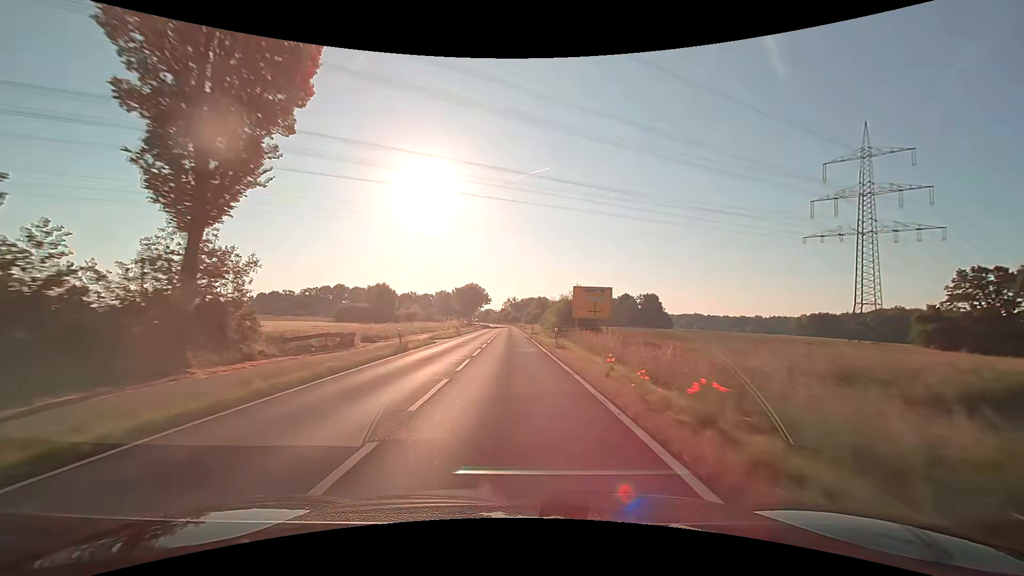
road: secondary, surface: asphalt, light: Day
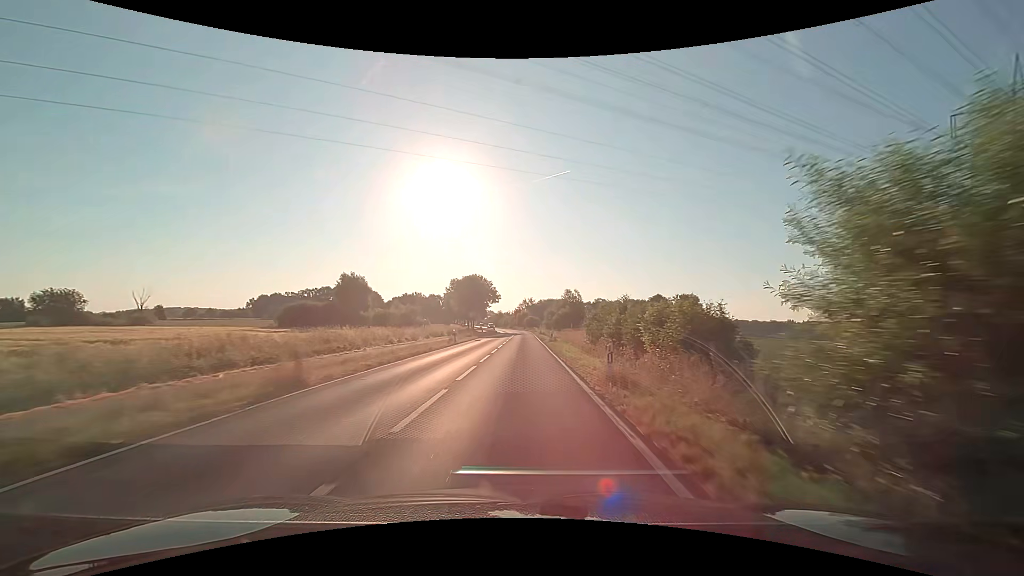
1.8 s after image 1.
(-0.6, +36.9) m; -2°
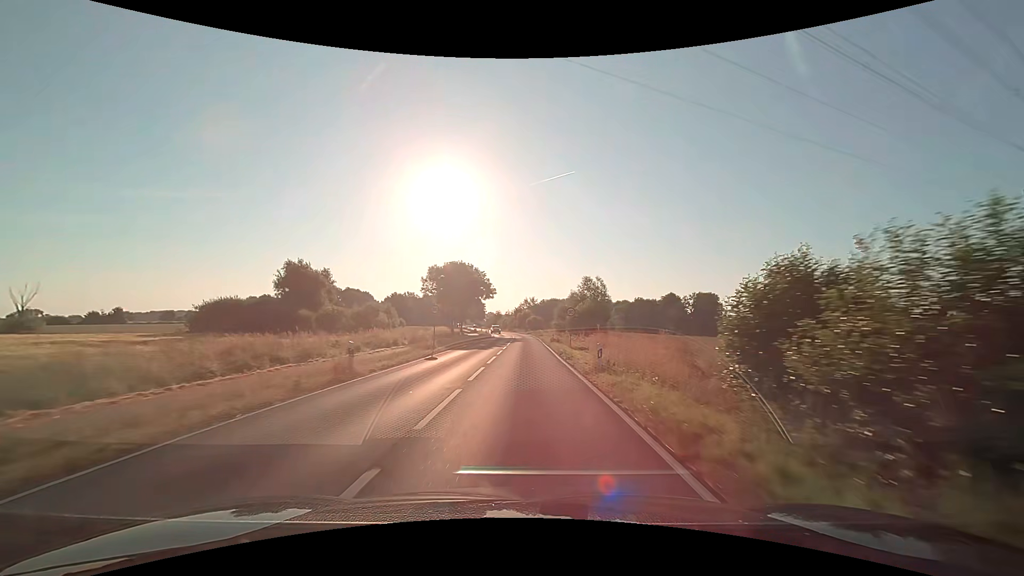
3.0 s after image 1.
(-0.2, +23.6) m; -1°
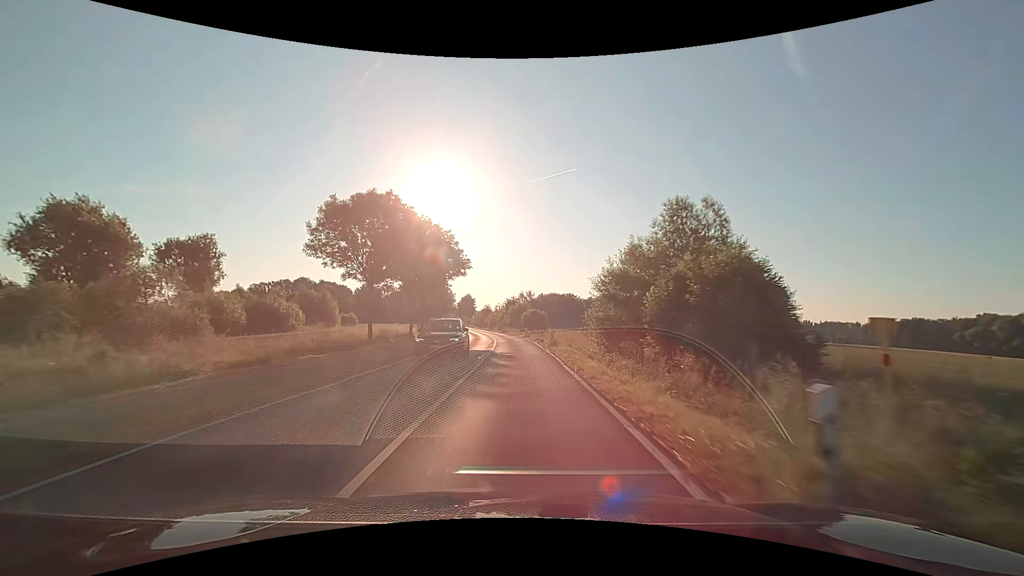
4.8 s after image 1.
(+0.2, +36.5) m; +1°
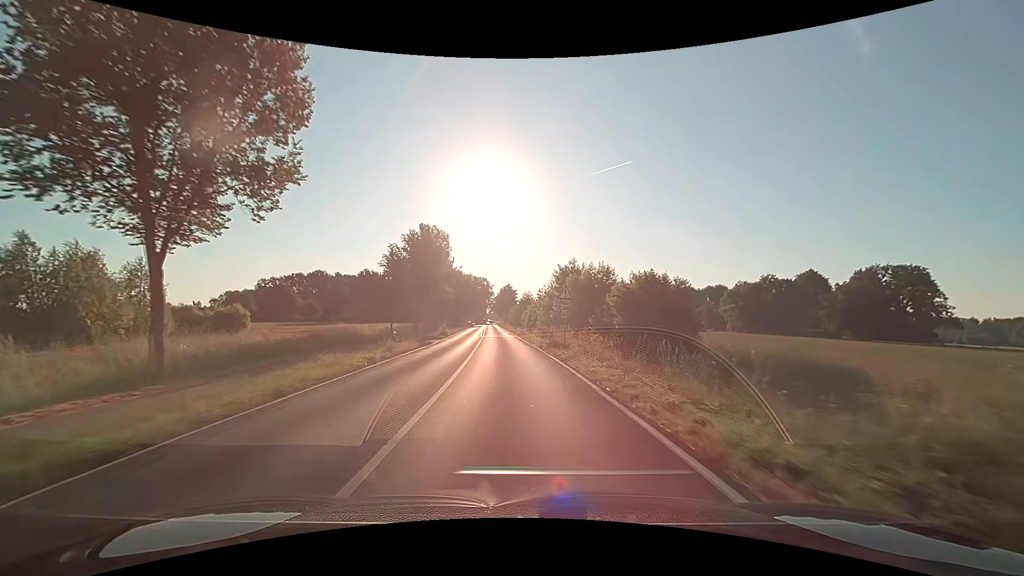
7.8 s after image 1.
(-1.9, +54.7) m; -5°
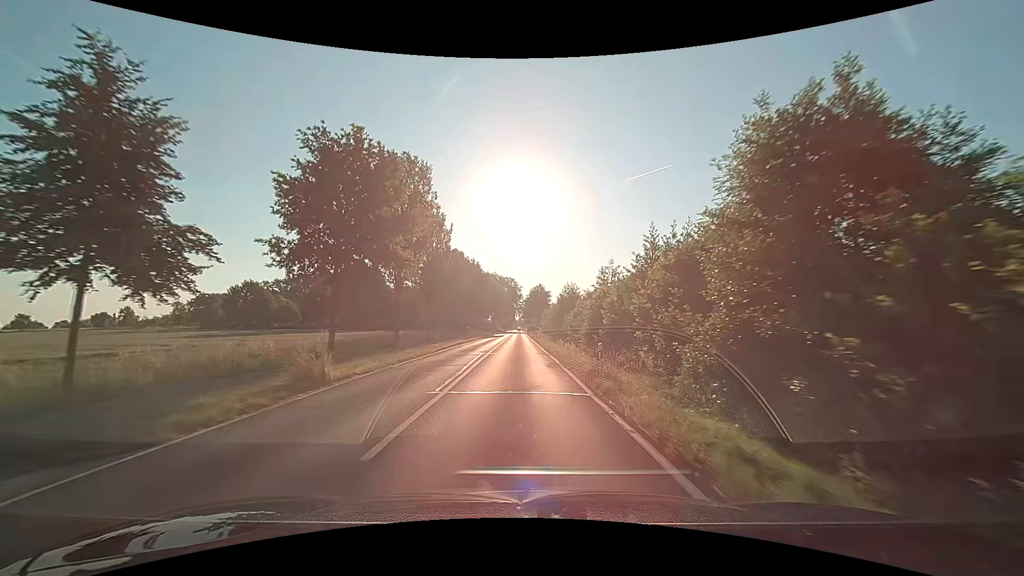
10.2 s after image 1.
(-1.4, +34.9) m; -4°
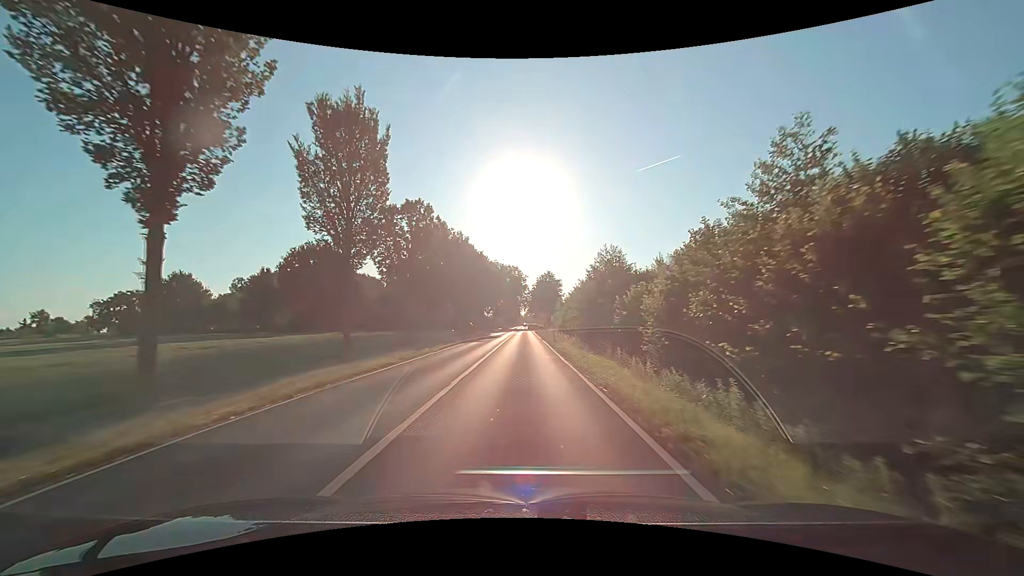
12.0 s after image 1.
(0.0, +26.8) m; 0°
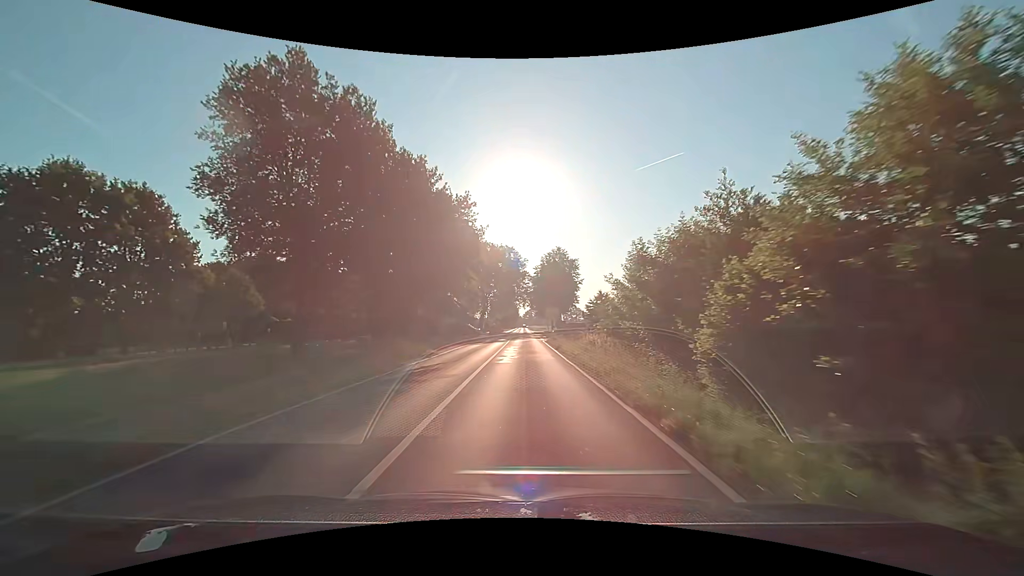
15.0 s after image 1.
(-0.3, +46.0) m; -1°
(0, +10) (0, +20) (0, +30) (+1, +40) (+1, +50) (+1, +60) (+1, +70) (+1, +80) (+1, +90) (+1, +100) m
